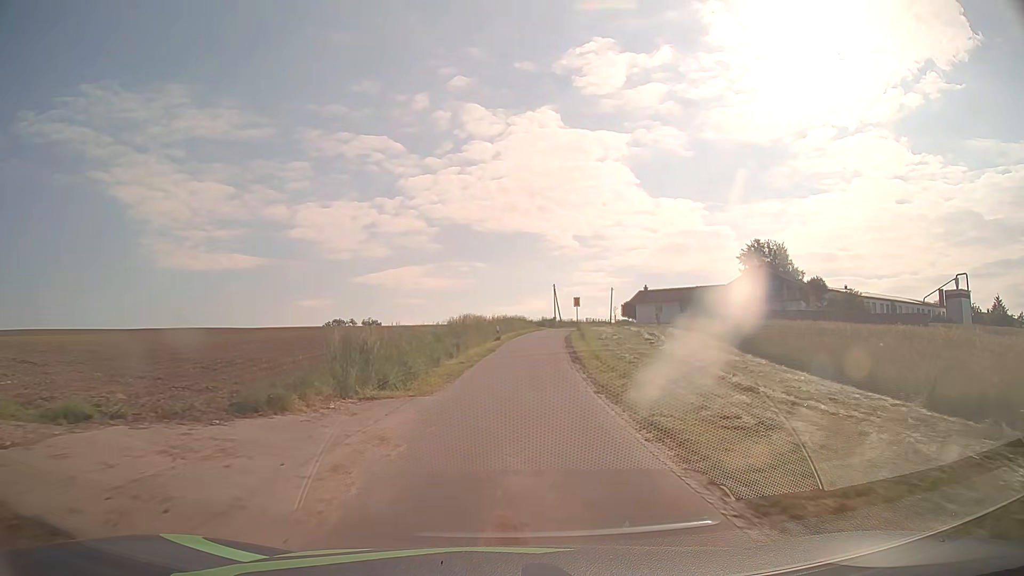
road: unclassified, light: Day
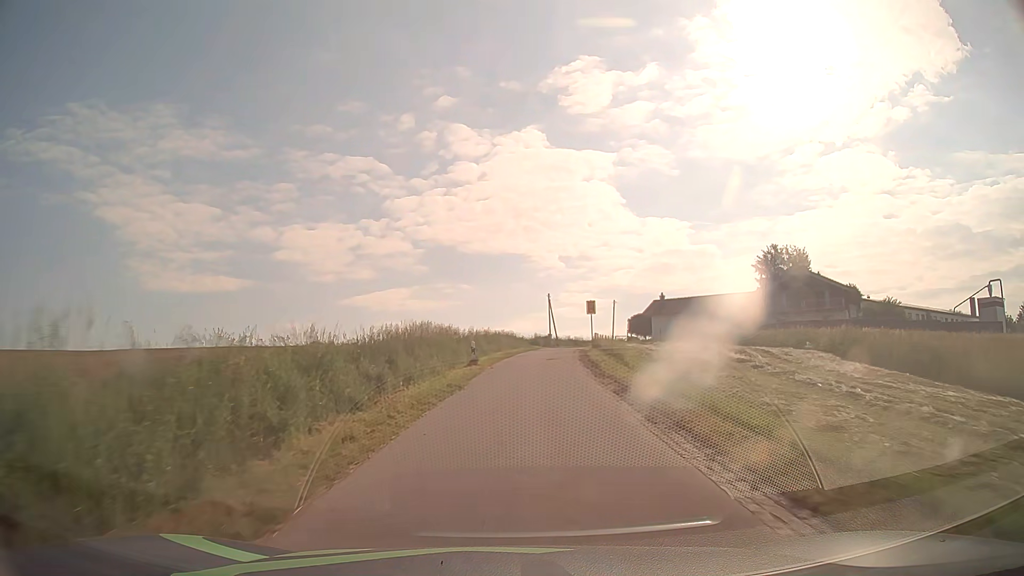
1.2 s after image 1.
(+0.2, +16.8) m; +1°
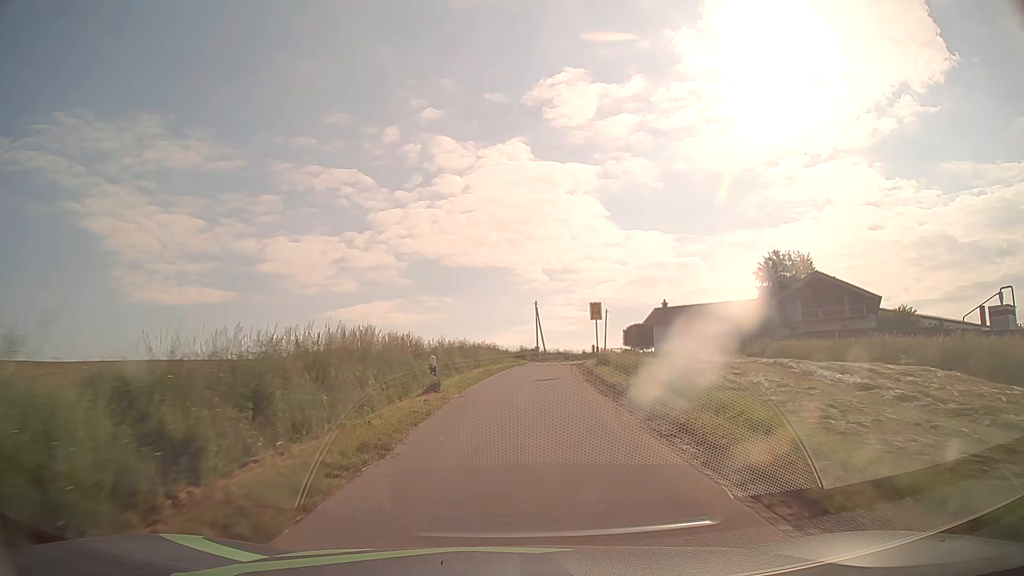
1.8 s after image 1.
(+0.1, +8.5) m; +1°
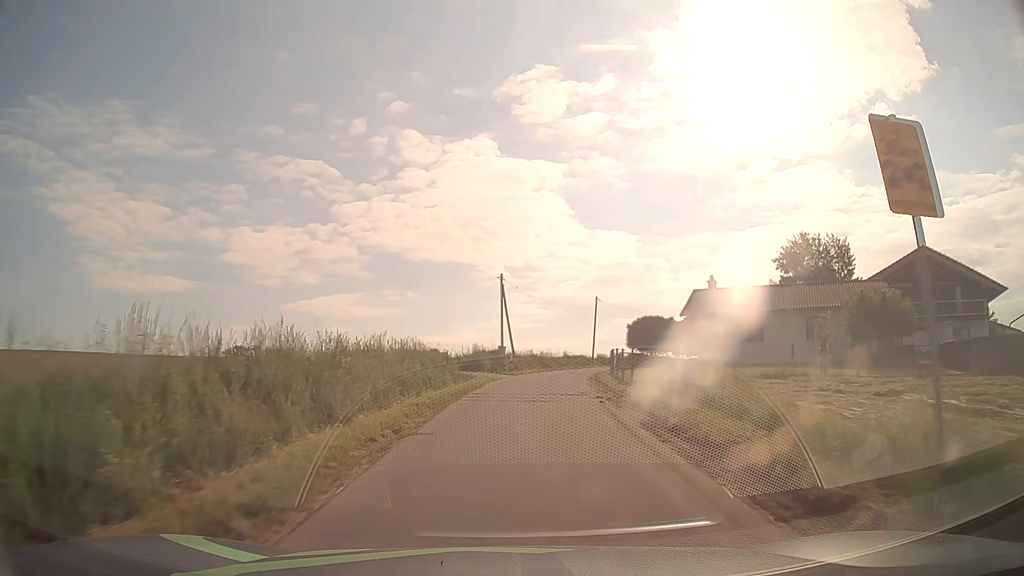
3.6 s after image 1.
(+0.8, +24.7) m; +3°
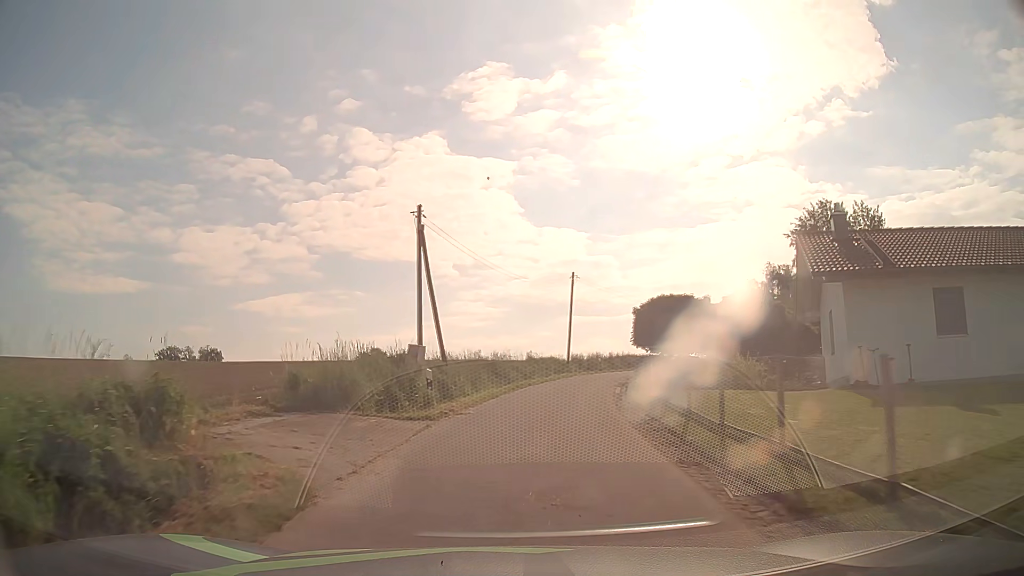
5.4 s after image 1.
(+0.7, +20.1) m; +5°
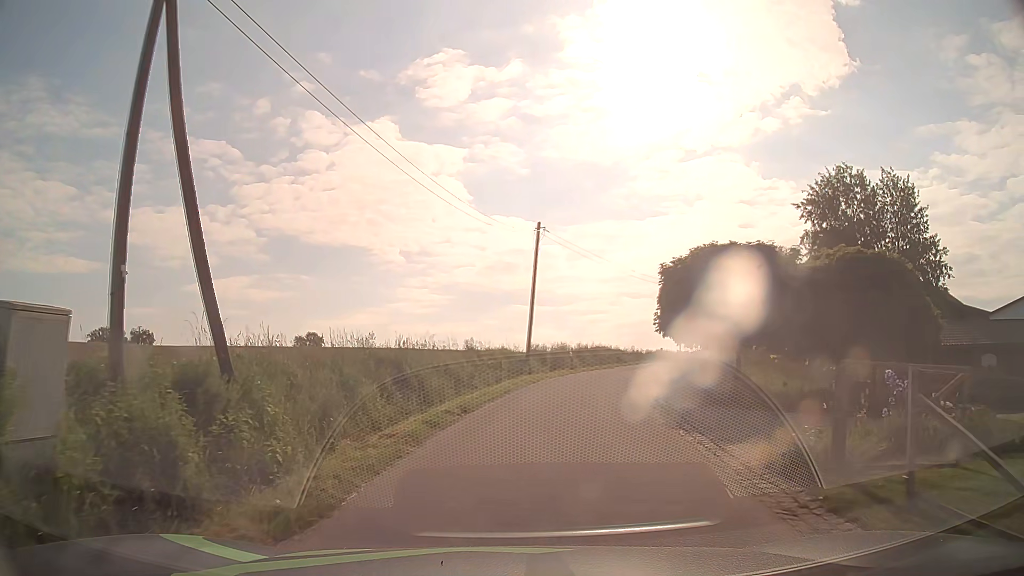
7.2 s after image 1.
(+0.5, +14.8) m; +4°
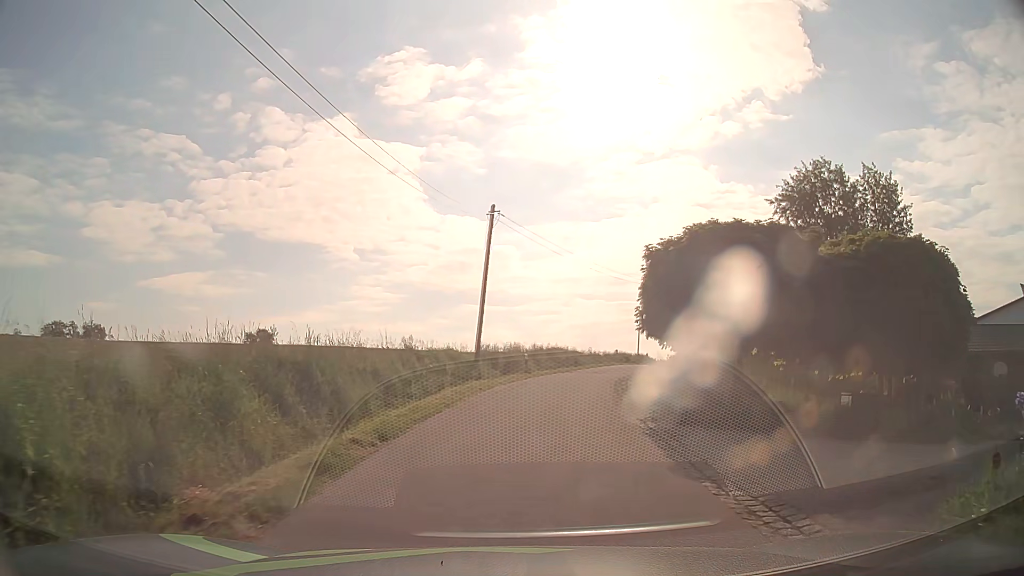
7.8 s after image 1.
(+0.1, +3.7) m; +4°
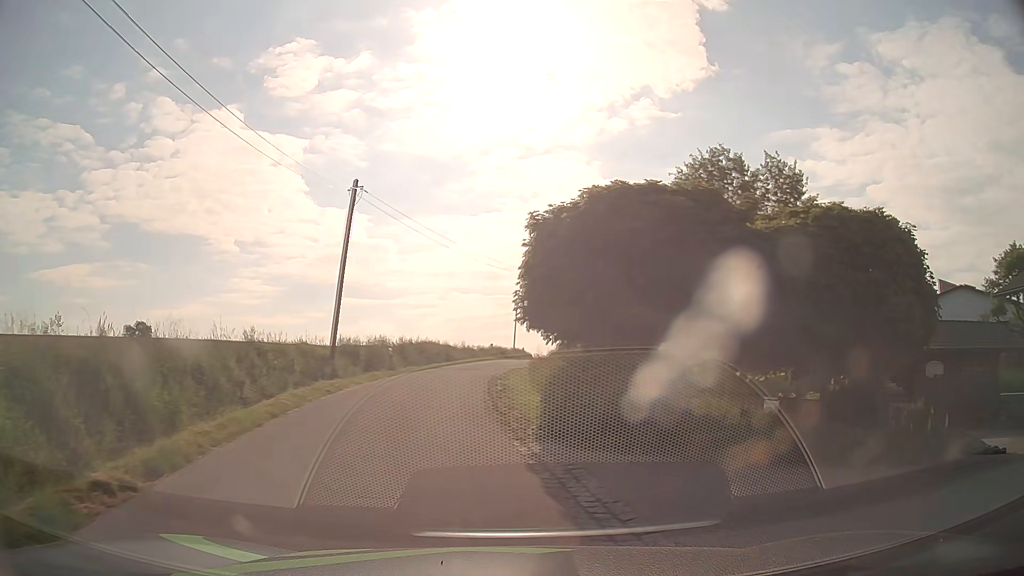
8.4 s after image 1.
(+0.2, +3.0) m; +11°
